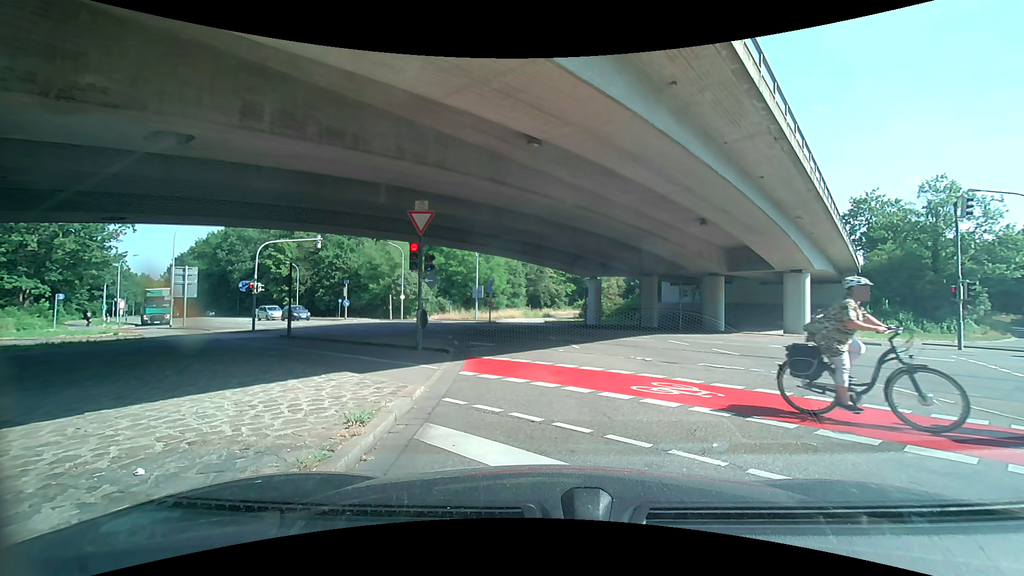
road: secondary_link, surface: asphalt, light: Day
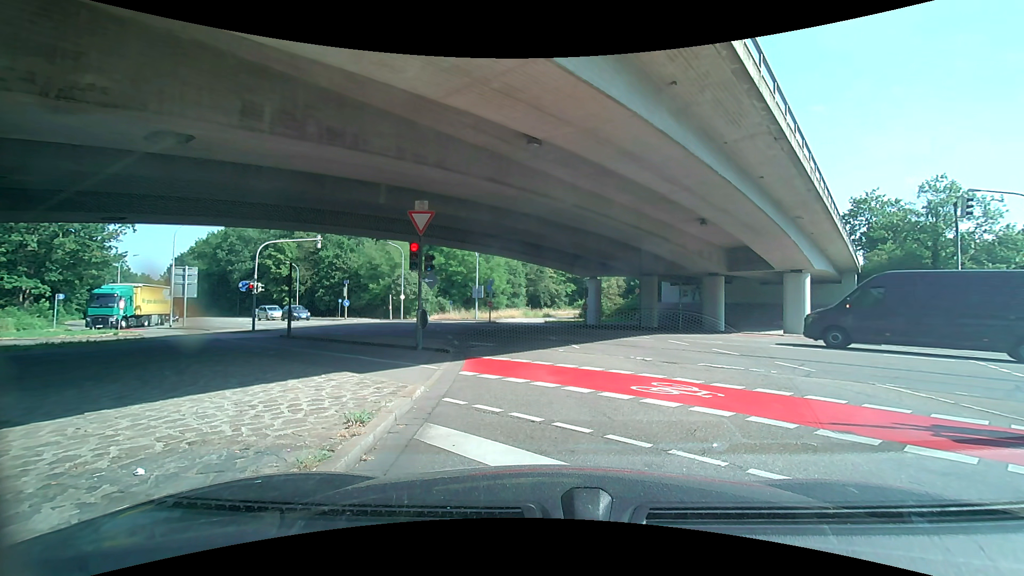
(0.0, 0.0) m; 0°
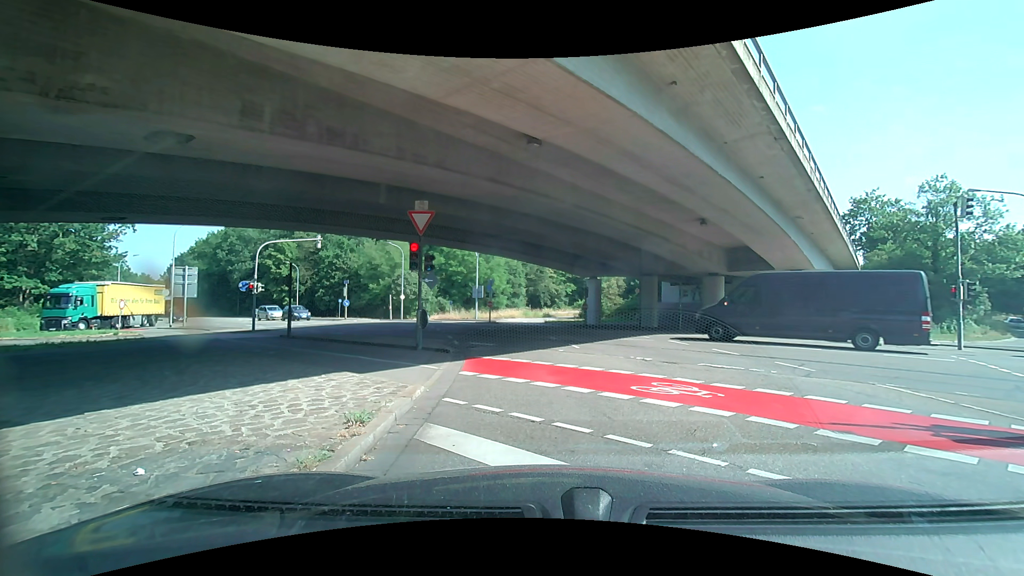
(0.0, 0.0) m; 0°
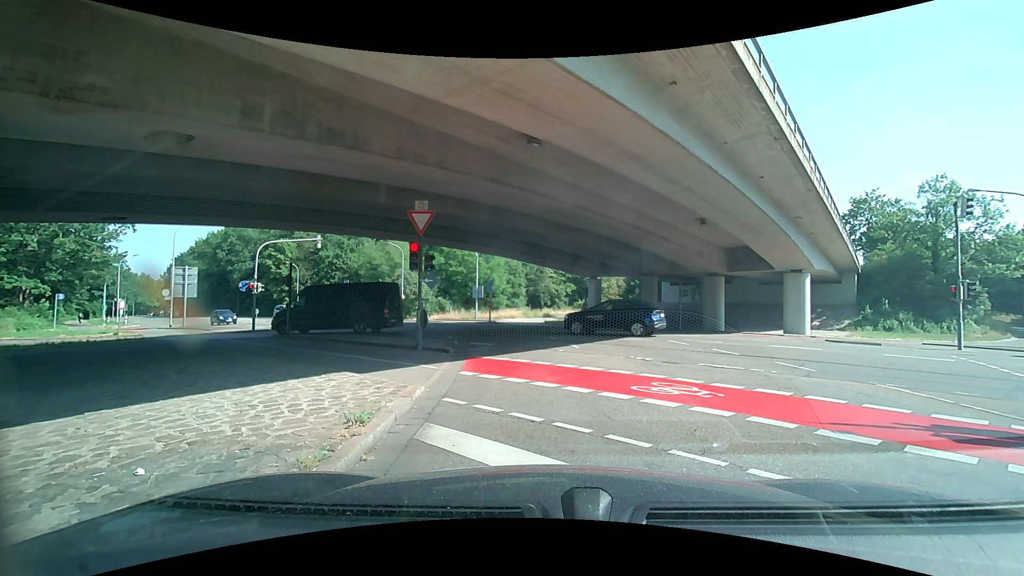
(0.0, 0.0) m; 0°
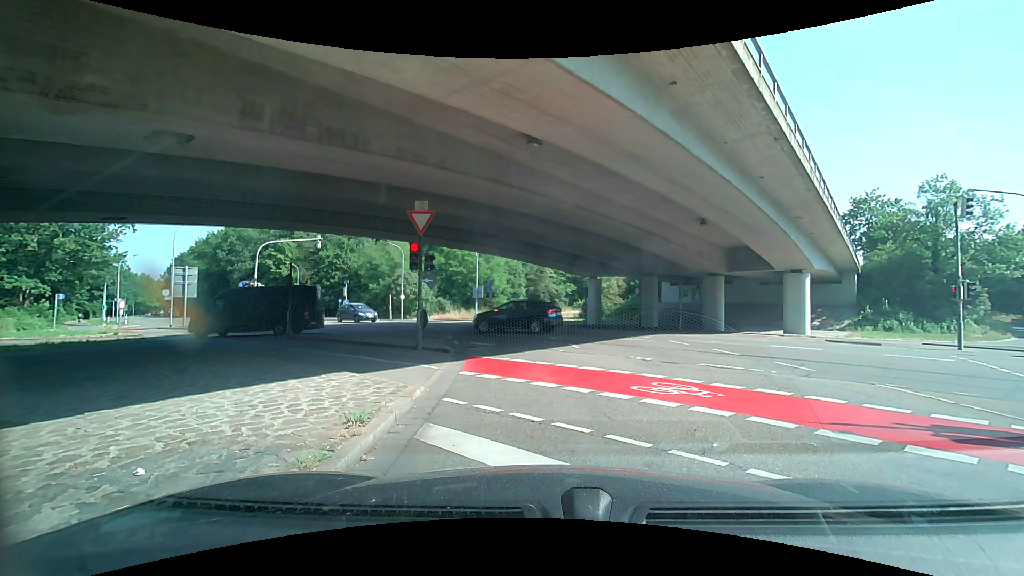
(0.0, 0.0) m; 0°
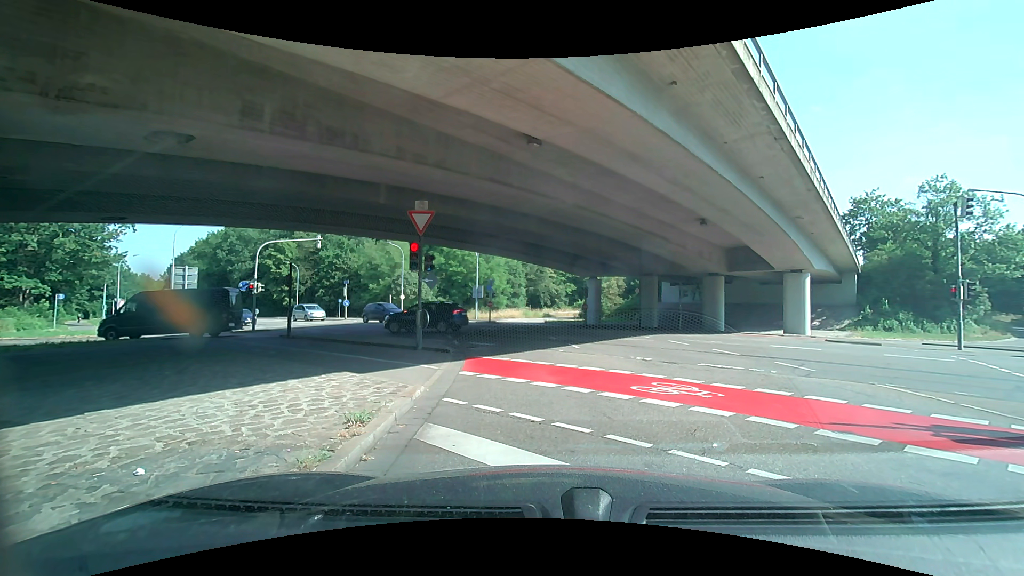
(0.0, 0.0) m; 0°
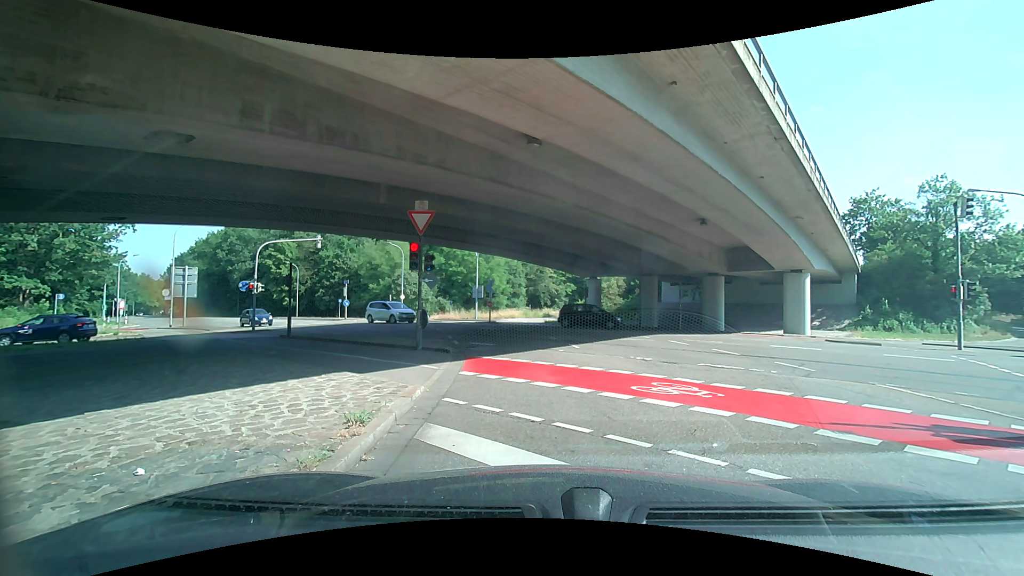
(0.0, 0.0) m; 0°
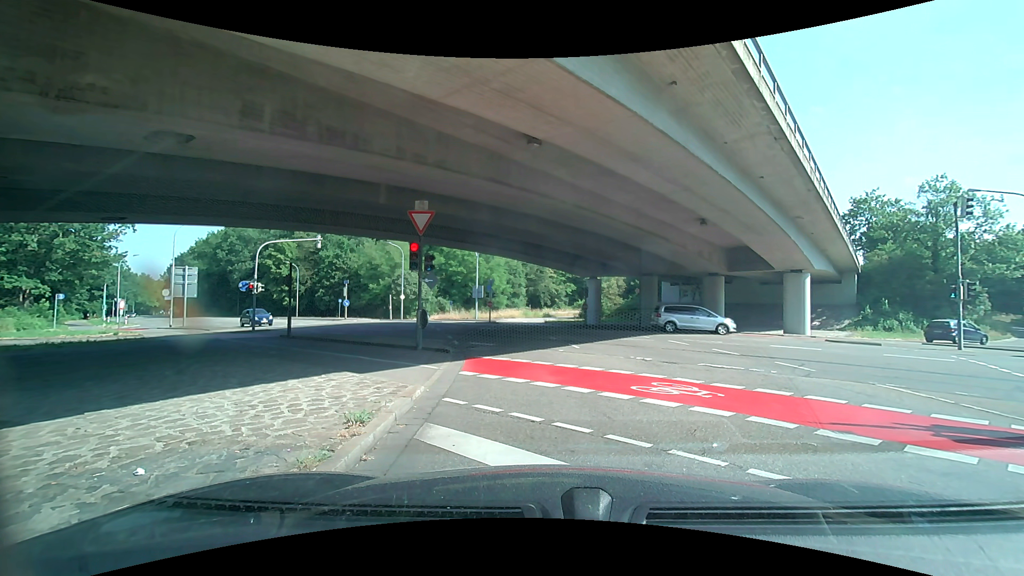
(0.0, 0.0) m; 0°
